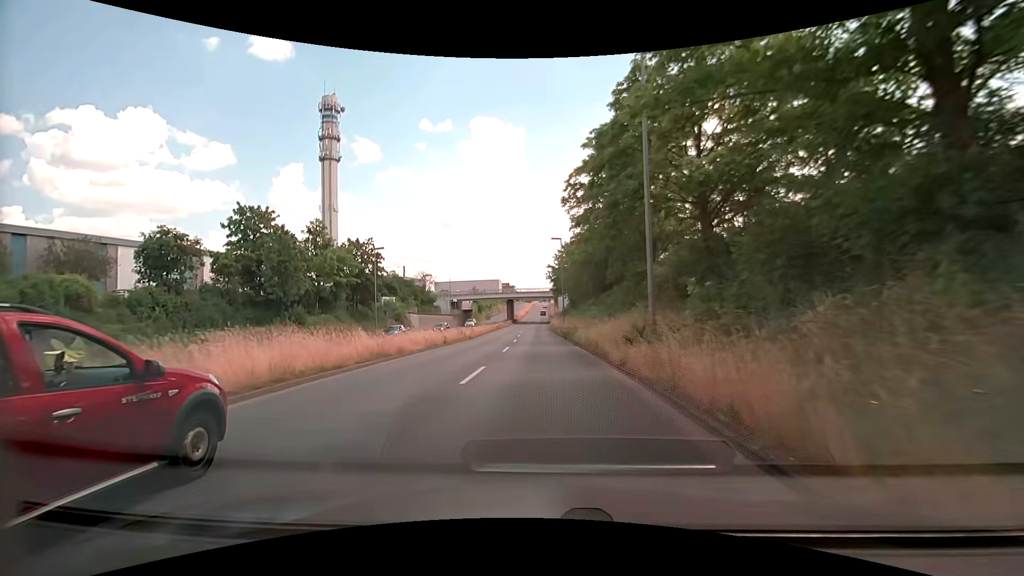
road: primary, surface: asphalt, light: Day
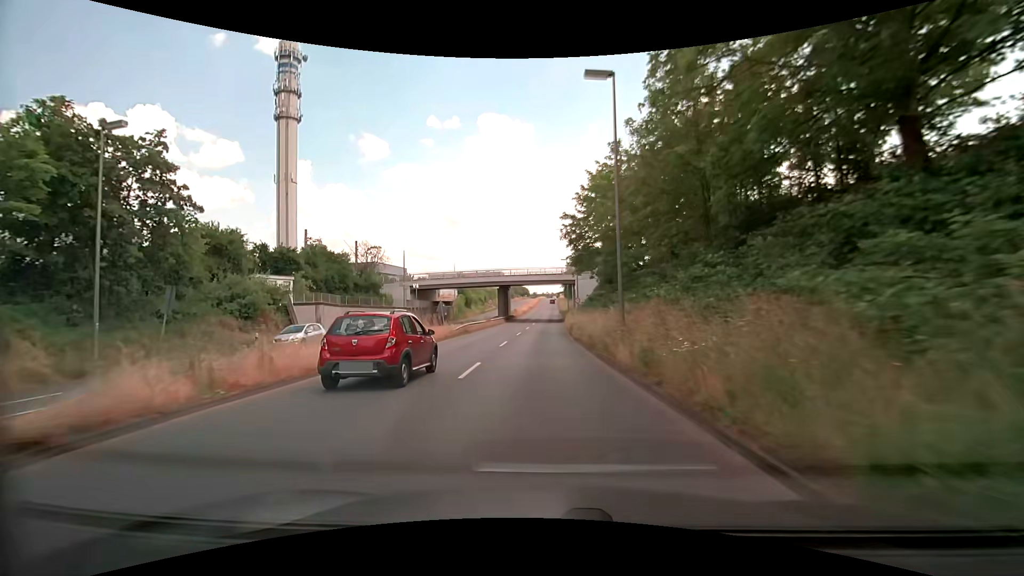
(+0.4, +35.7) m; 0°
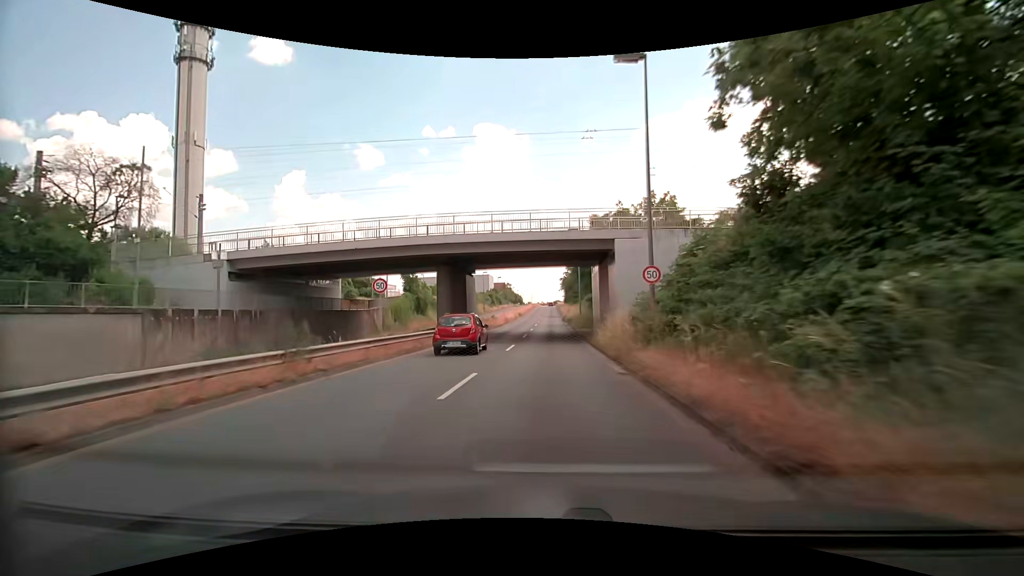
(+0.1, +38.7) m; +1°
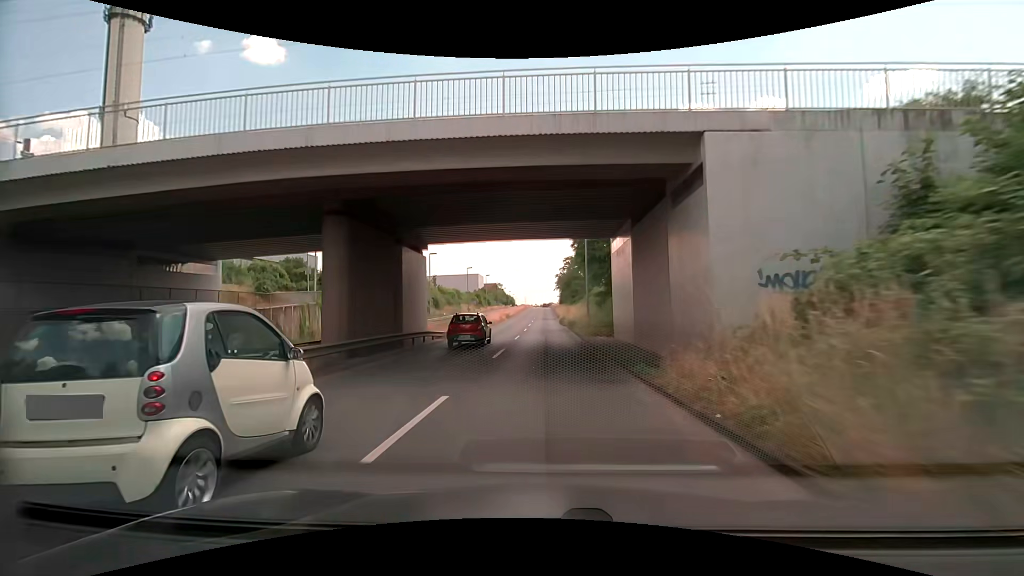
(+0.1, +15.9) m; +1°
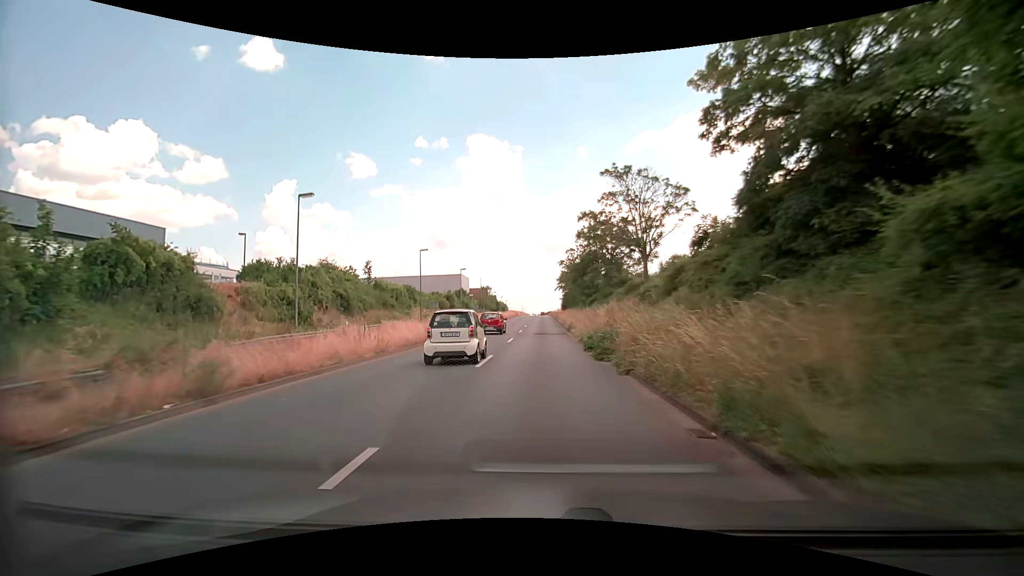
(+0.1, +39.2) m; 0°
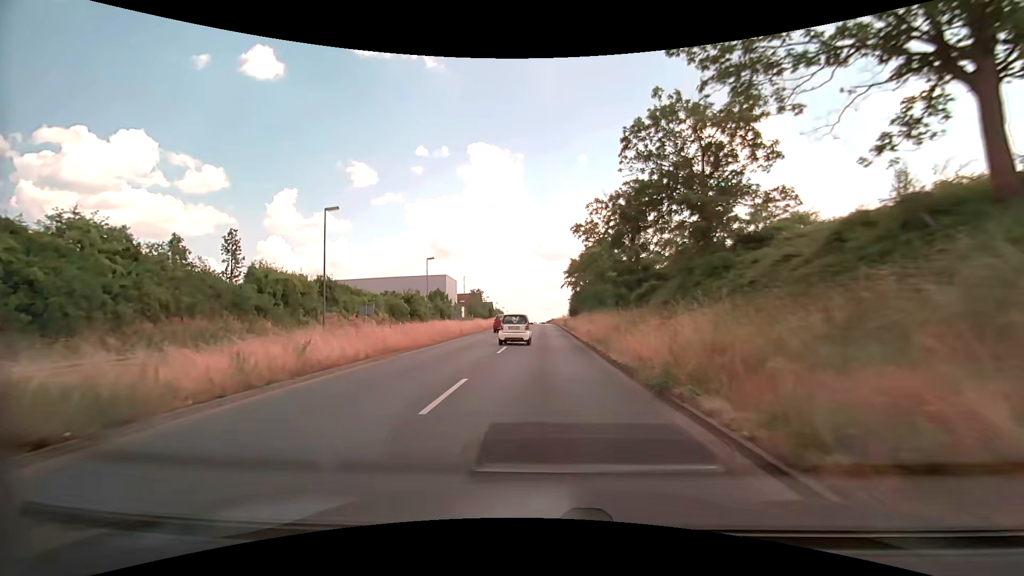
(0.0, +30.1) m; 0°
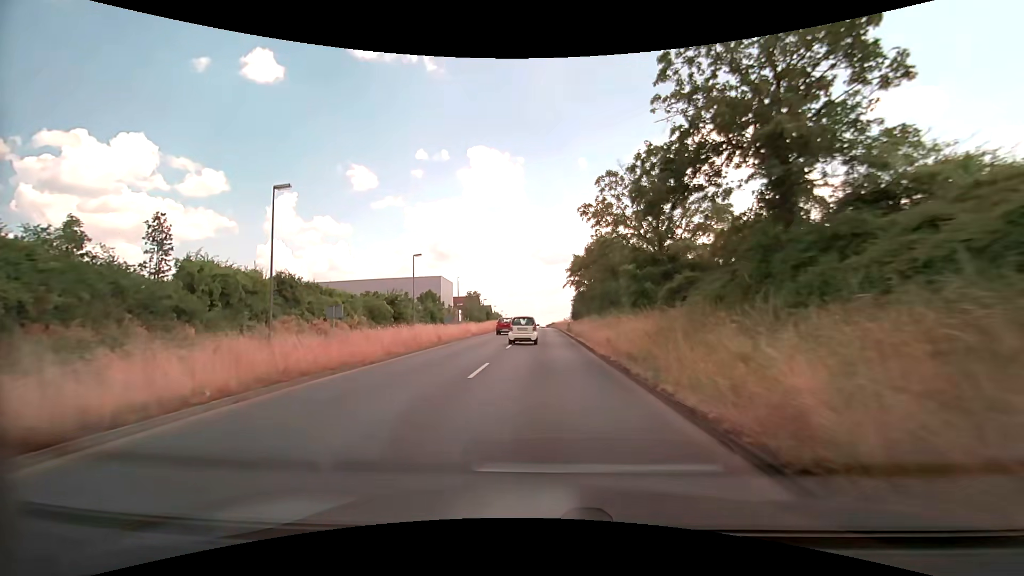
(0.0, +7.4) m; 0°
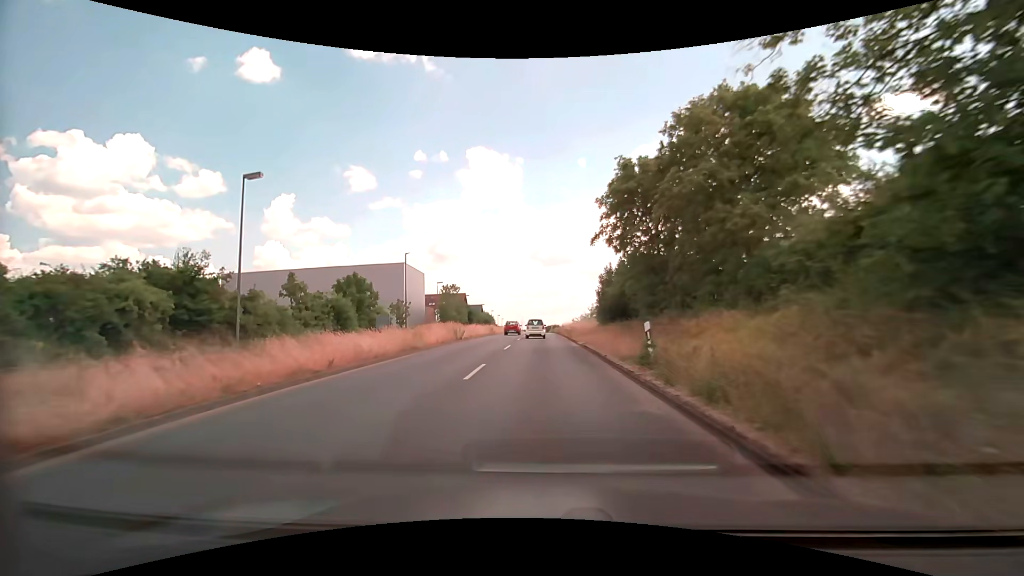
(0.0, +36.4) m; 0°
(0, +10) (0, +20) (0, +30) (0, +40) (0, +50) (0, +60) (0, +70) (0, +80) (0, +90) (0, +100) m
